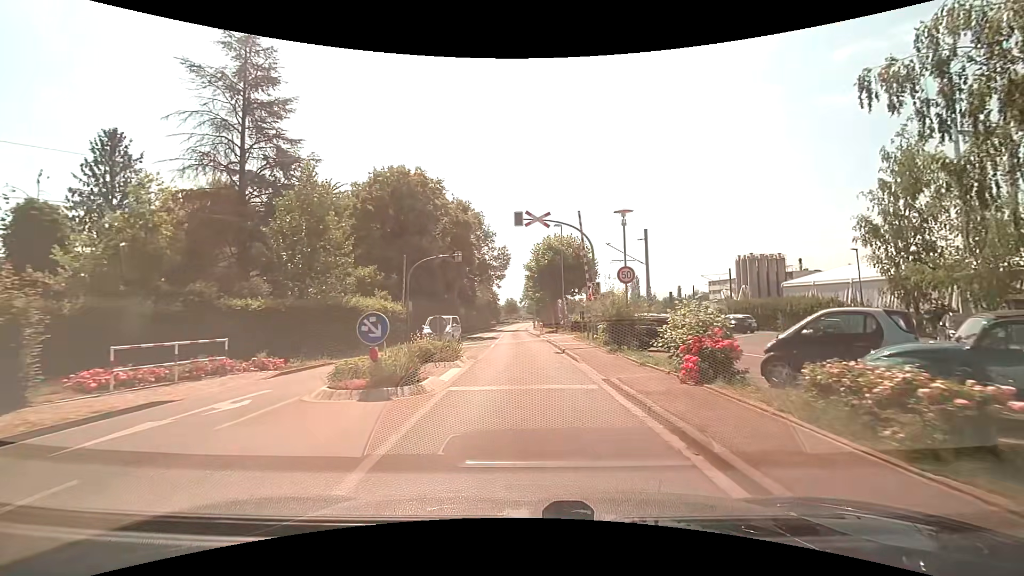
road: secondary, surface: asphalt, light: Day
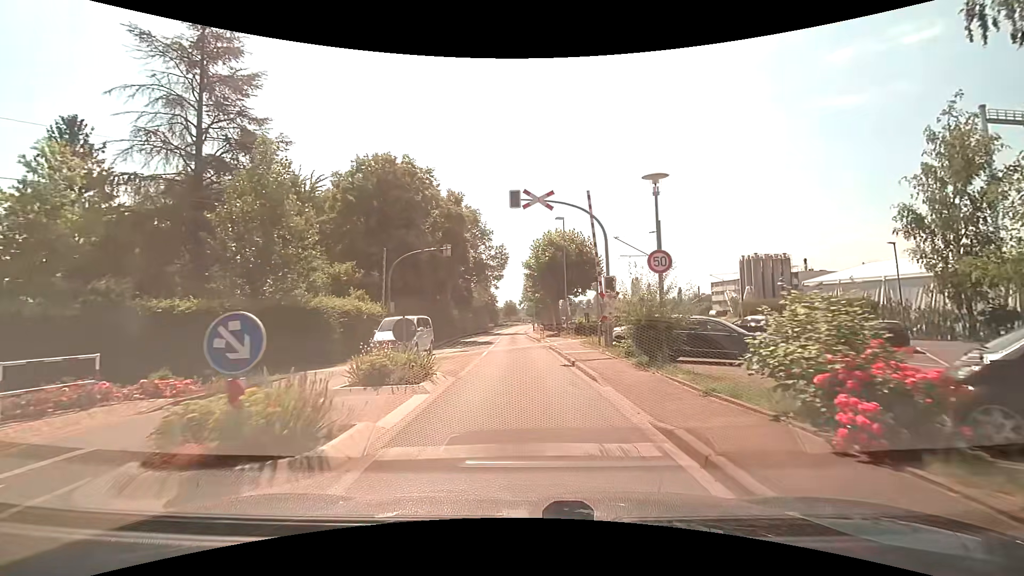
(0.0, +4.4) m; -1°
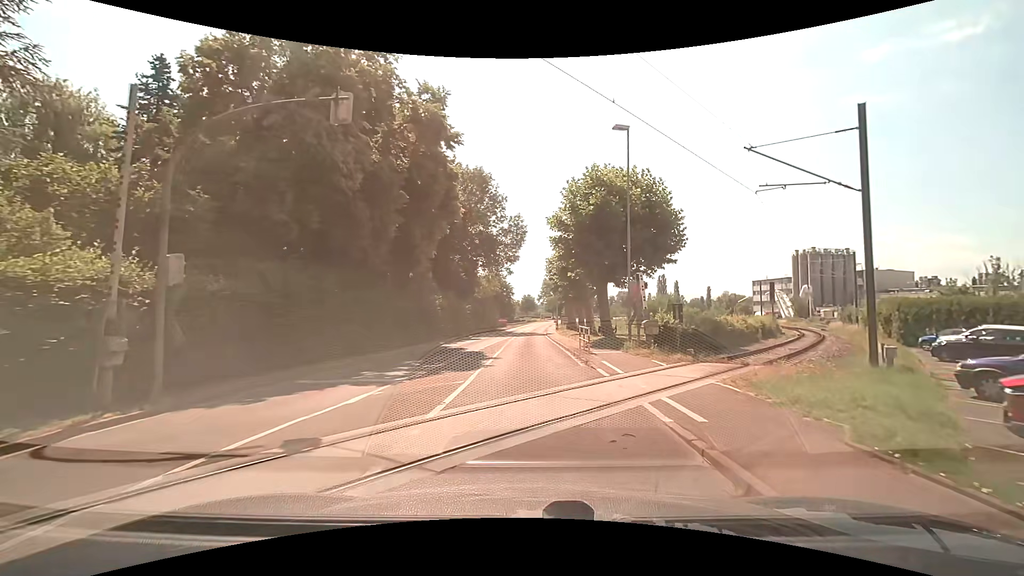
(-0.2, +19.8) m; -2°
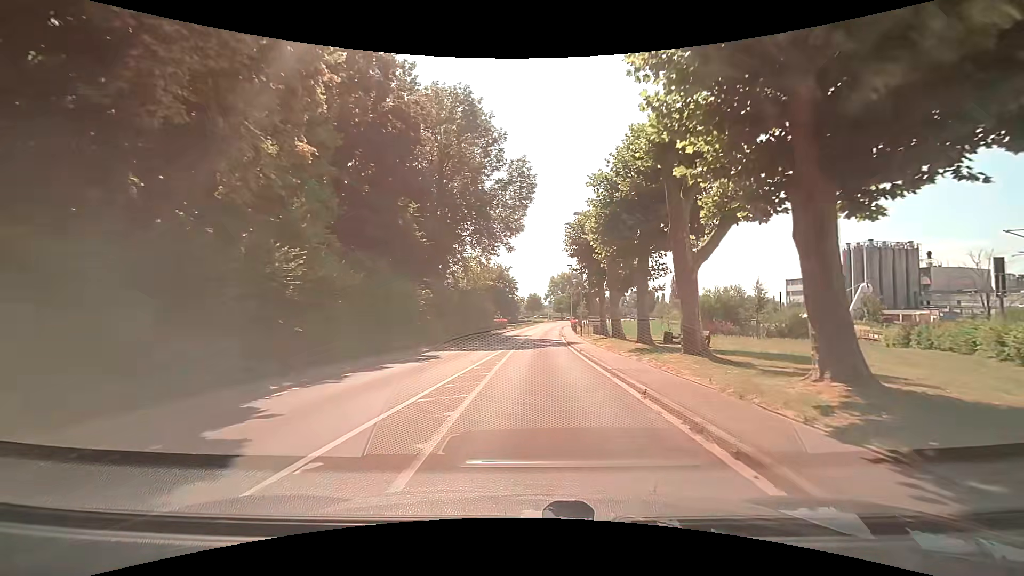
(-0.1, +21.7) m; -1°
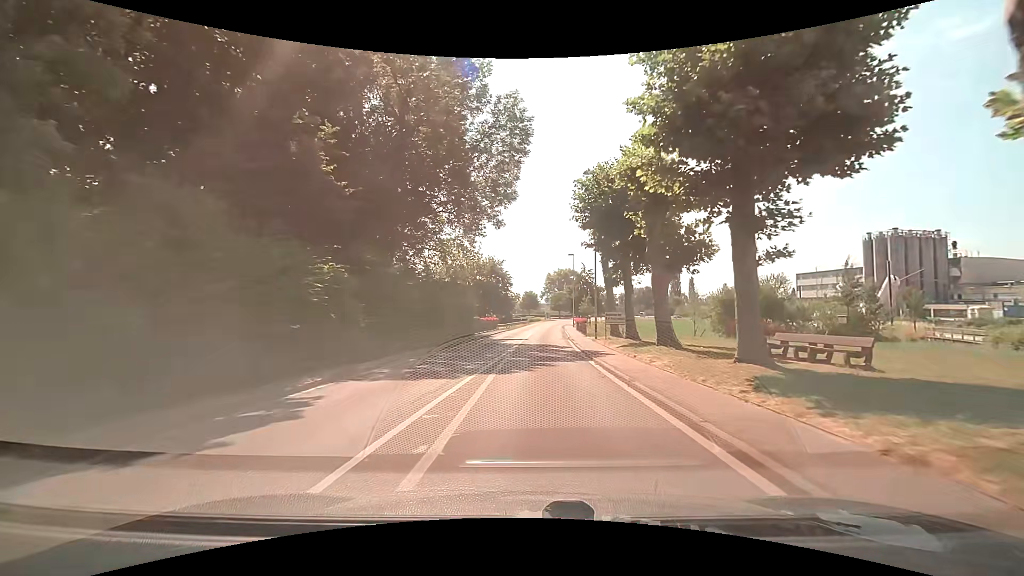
(+0.2, +11.2) m; +1°
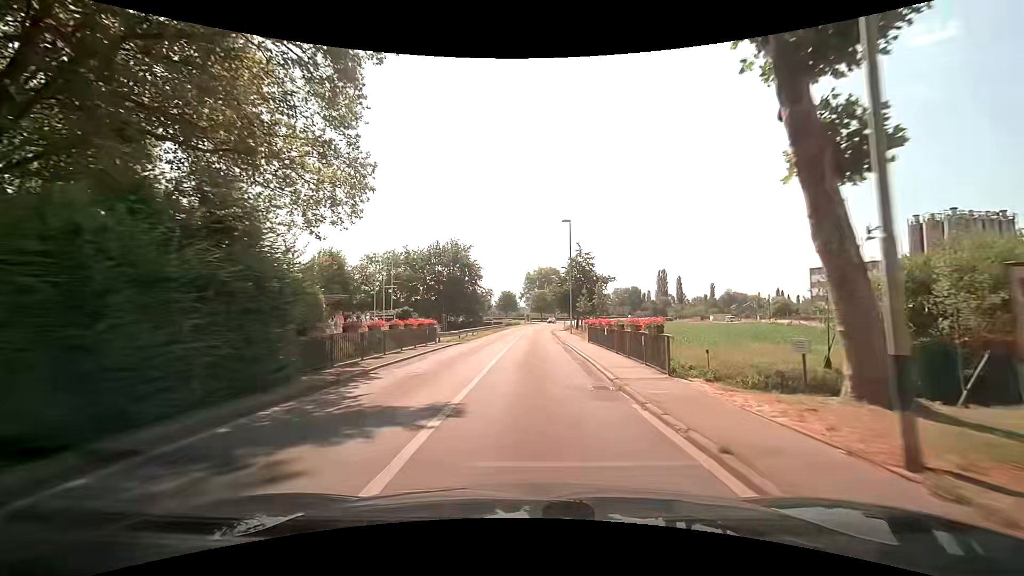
(+0.7, +26.0) m; +2°
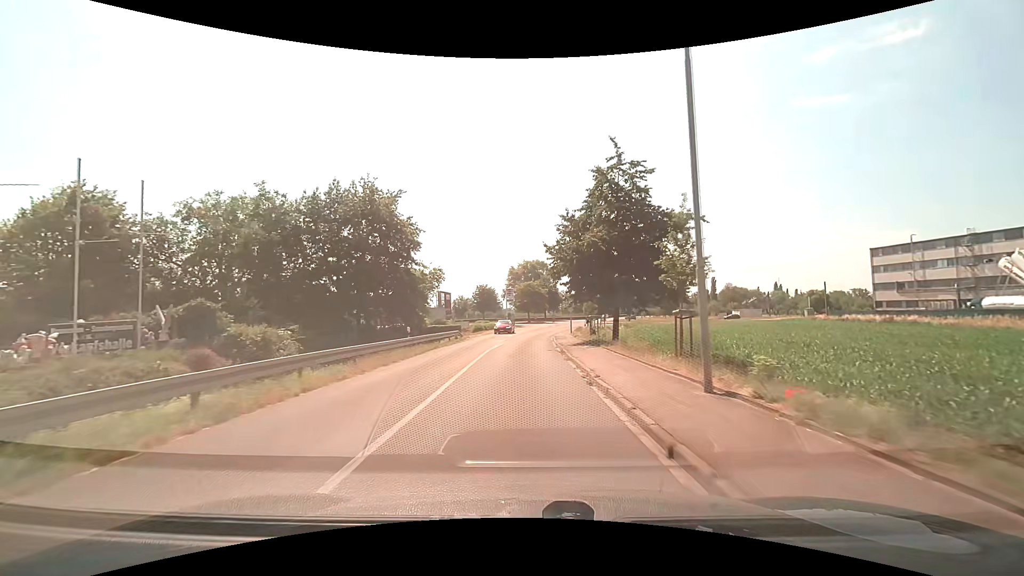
(+1.4, +36.7) m; +3°
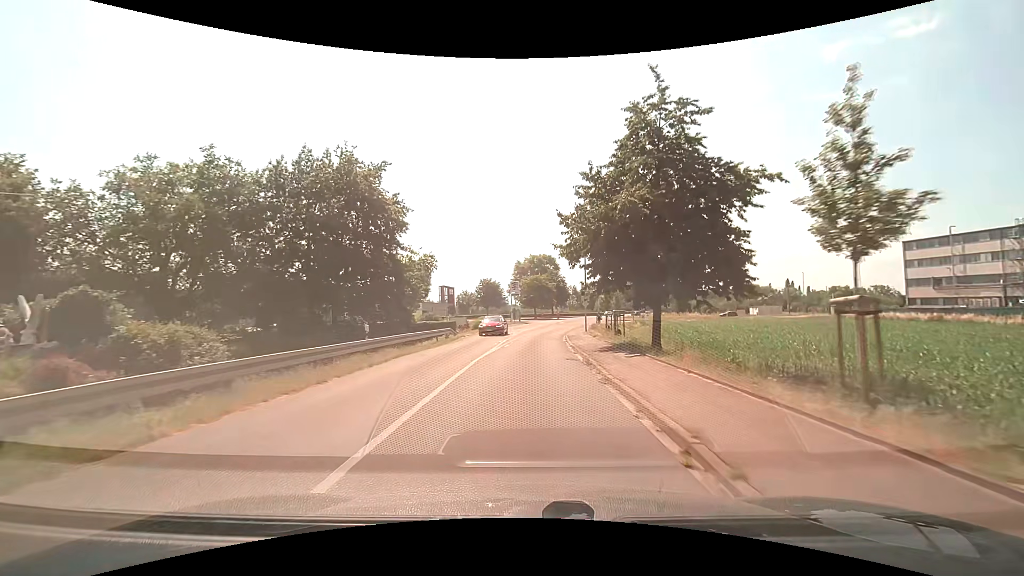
(0.0, +7.2) m; -1°
(0, +10) (0, +20) (0, +30) (+1, +40) (+2, +50) (+4, +60) (+6, +70) (+8, +79) (+10, +89) (+12, +99) m
